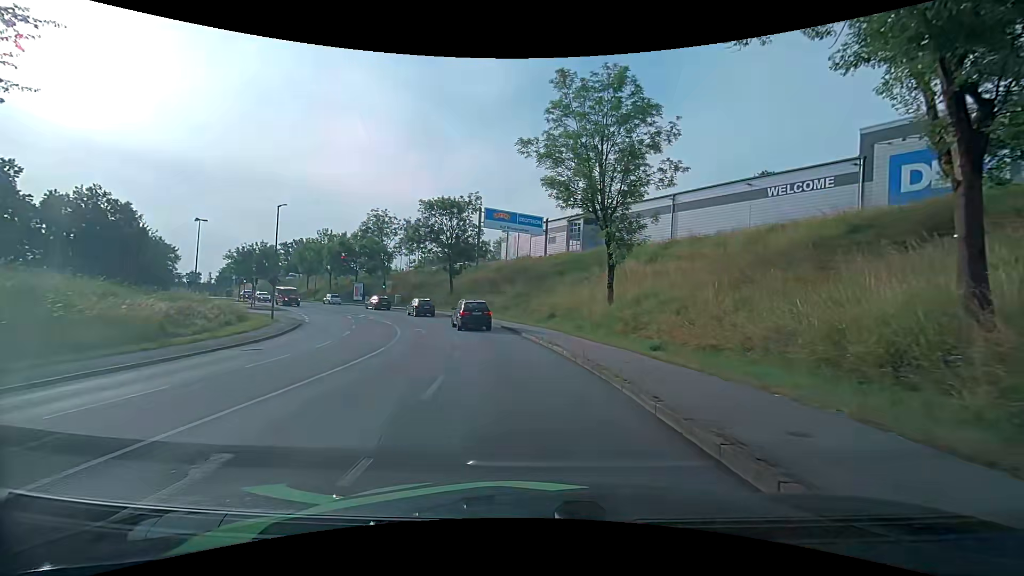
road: tertiary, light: Day
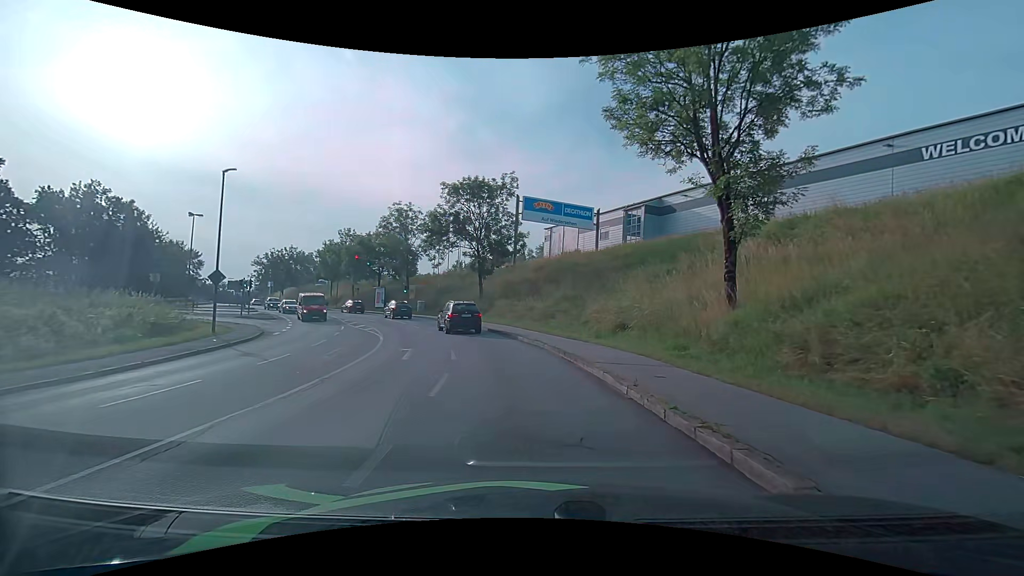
(-0.5, +11.7) m; -5°
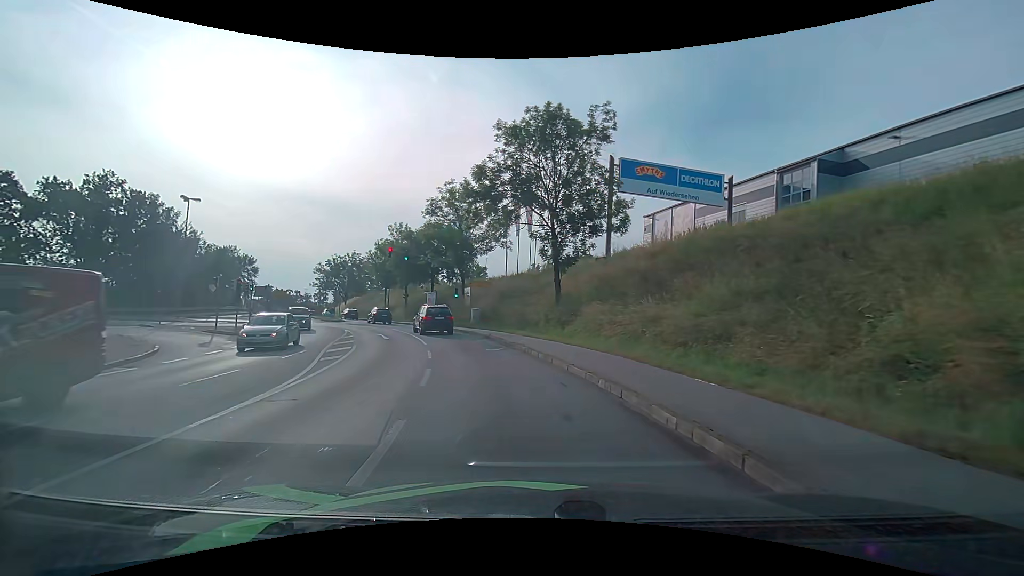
(-1.5, +17.1) m; -10°
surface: asphalt
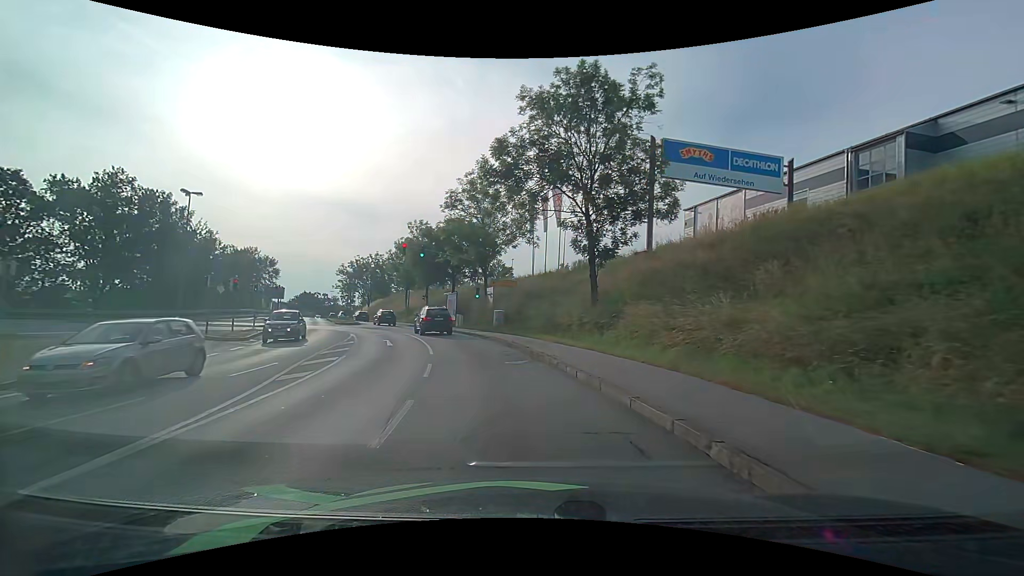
(-0.1, +4.5) m; -3°
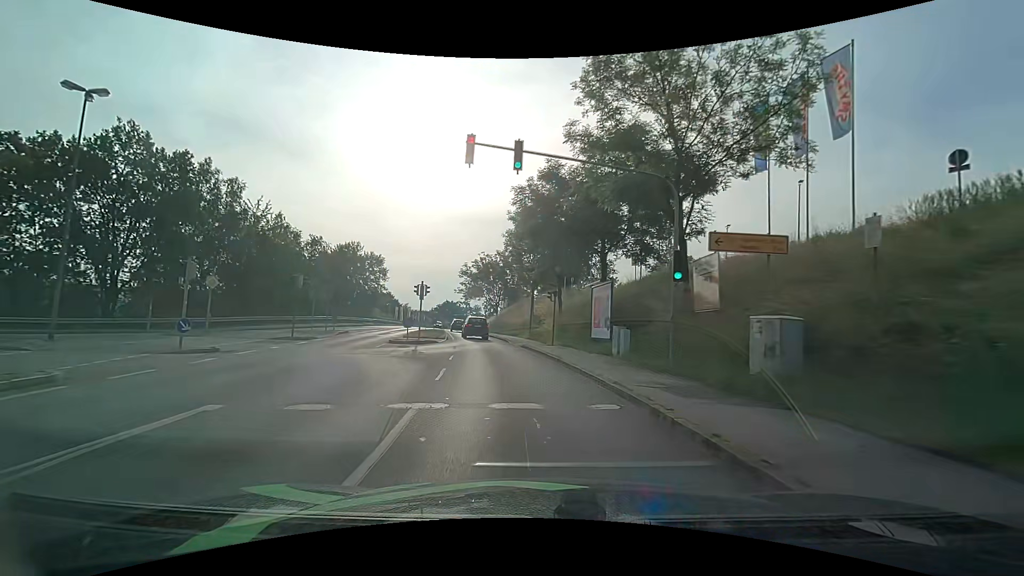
(-4.0, +25.3) m; -17°
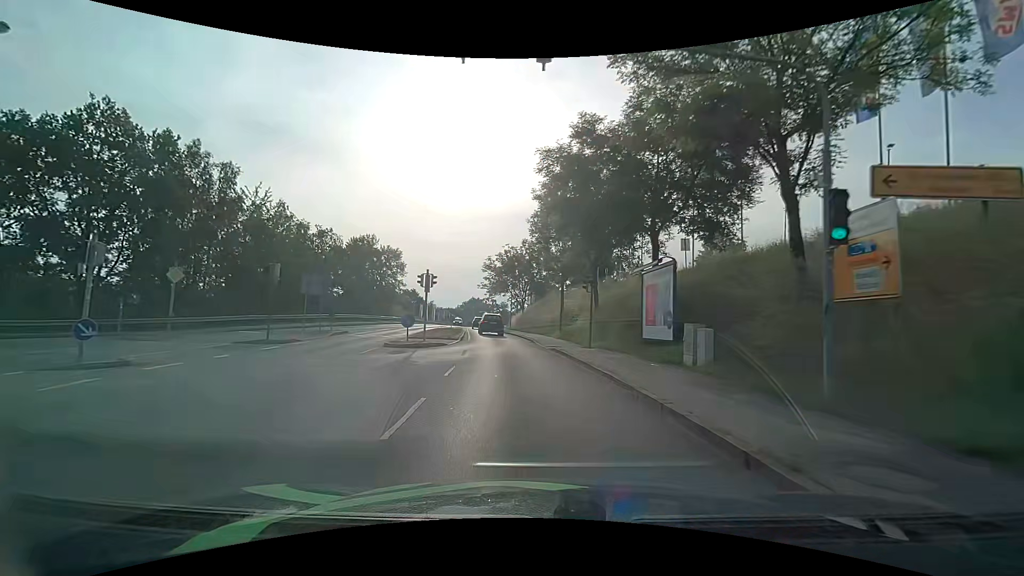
(-0.2, +5.9) m; -3°
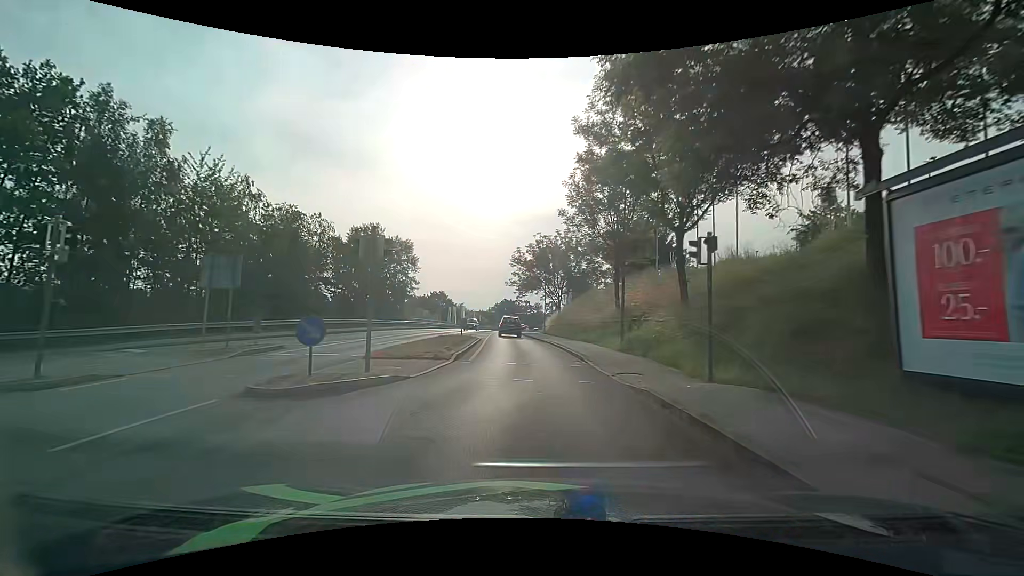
(-0.5, +12.5) m; -4°
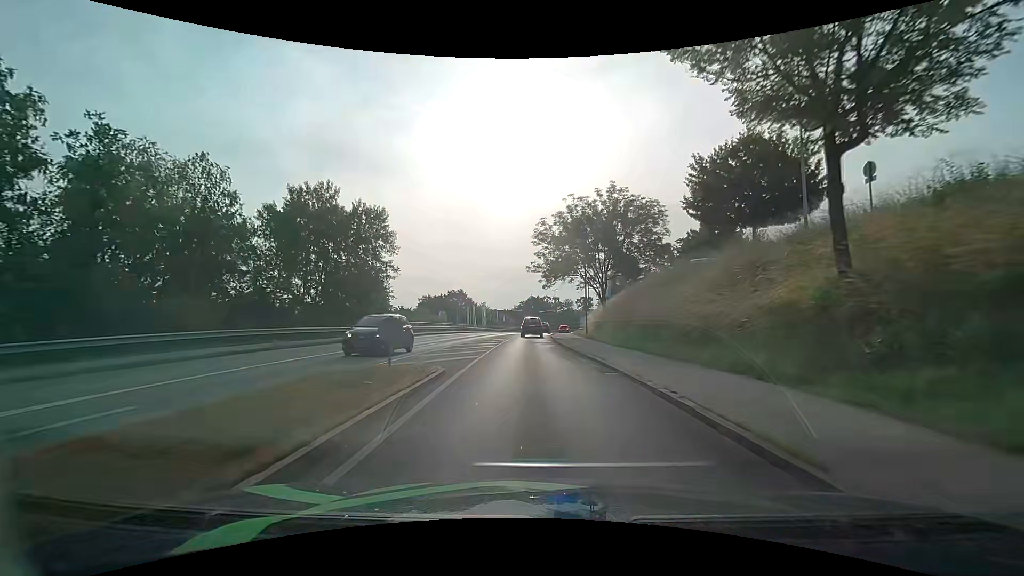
(-0.7, +20.3) m; -3°
(0, +10) (0, +20) (-1, +30) (-1, +40) (-1, +50) (0, +60) (0, +70) (+1, +80) (+2, +90) (+3, +100) m
